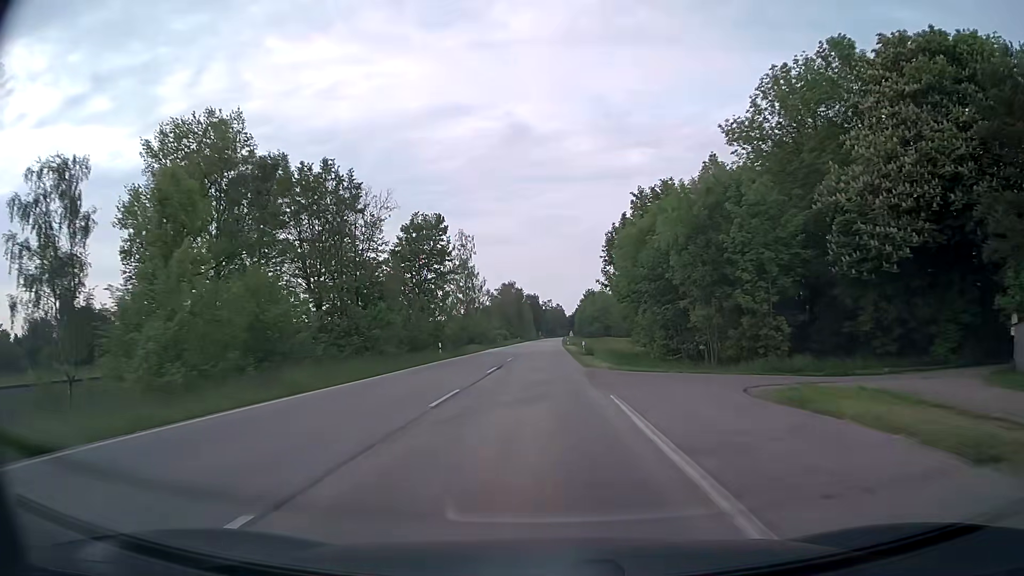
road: secondary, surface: asphalt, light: Day
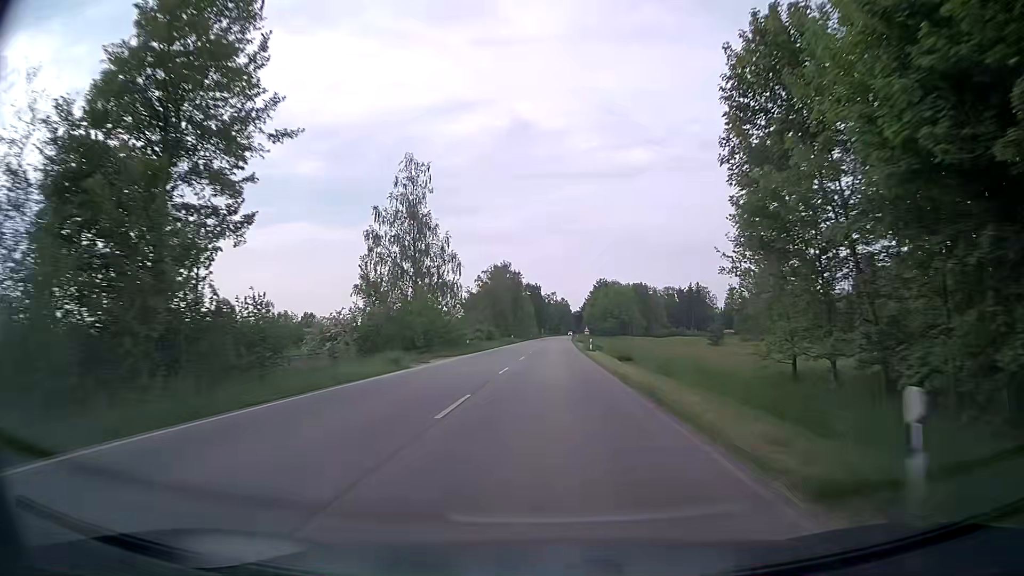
(-0.2, +38.3) m; 0°
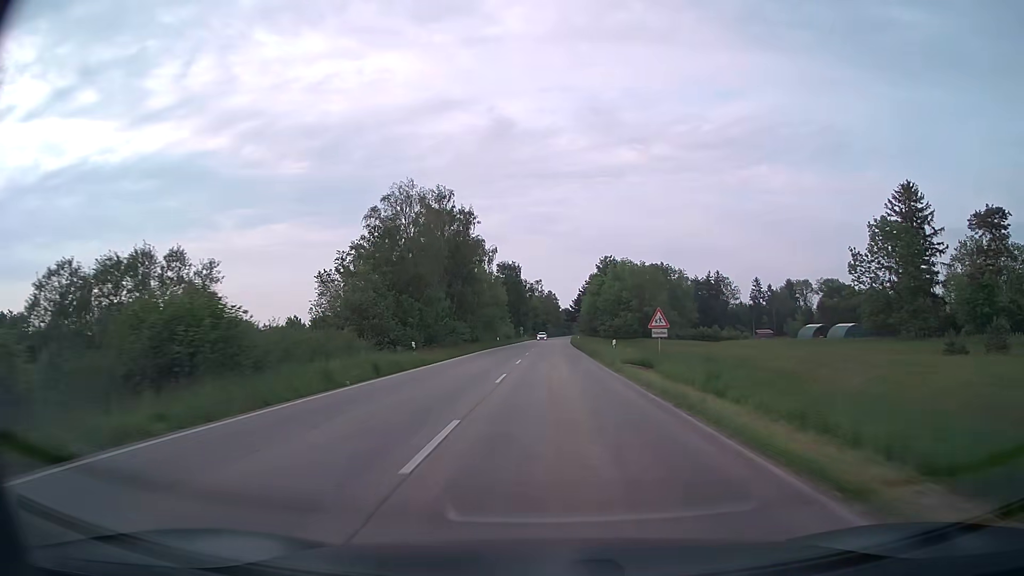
(+0.8, +64.1) m; +1°
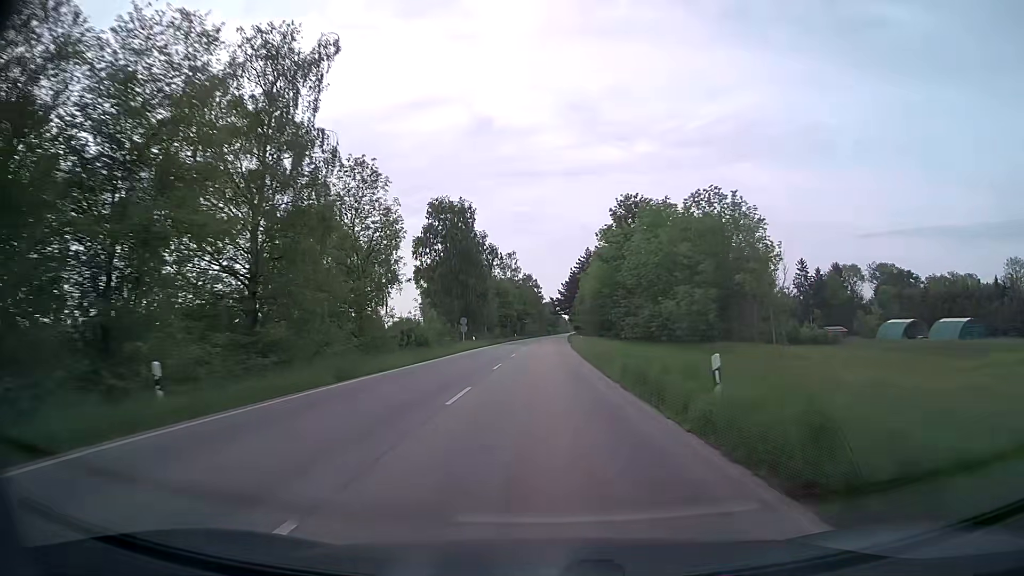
(+0.9, +65.6) m; +2°
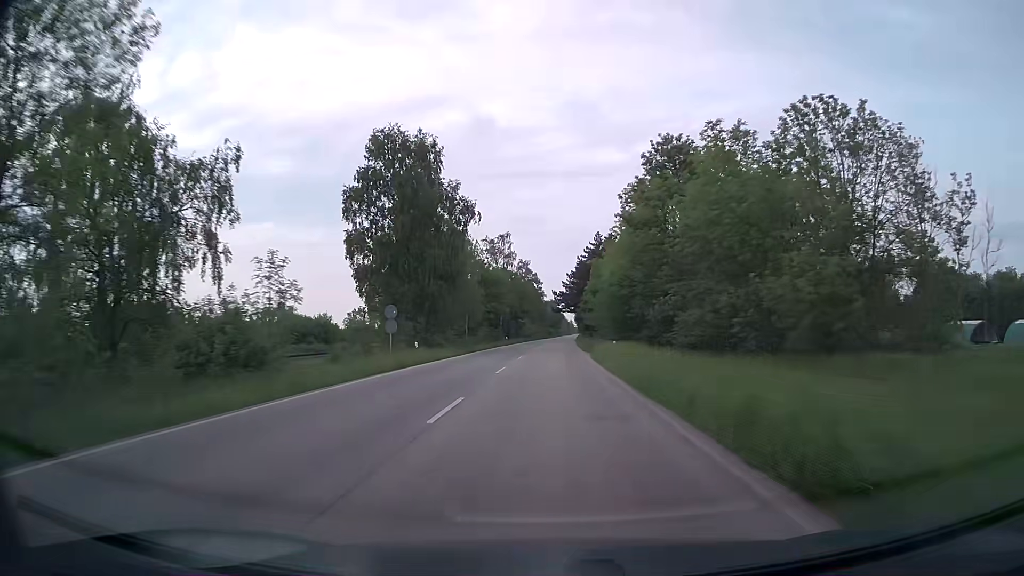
(-0.1, +26.6) m; 0°
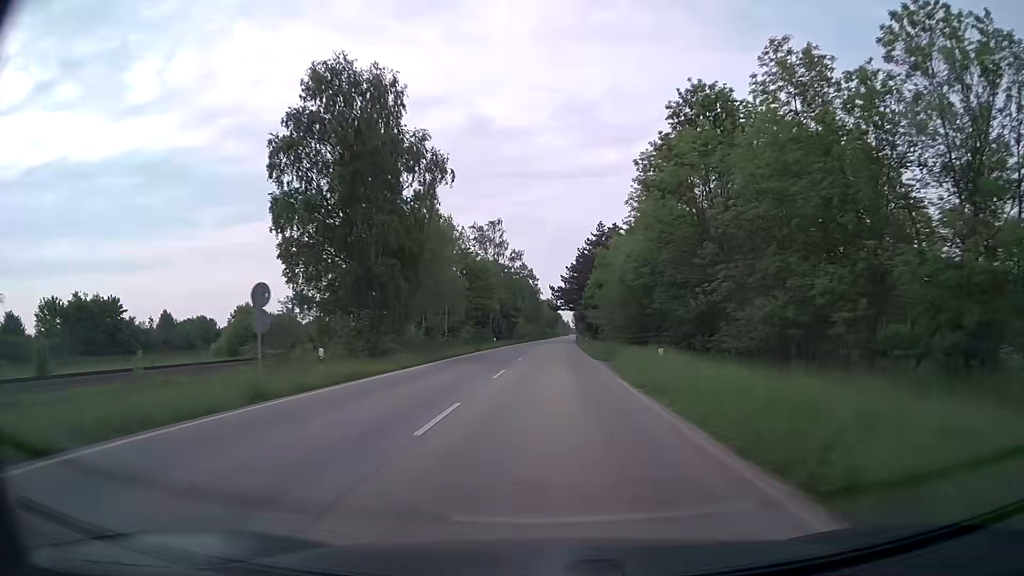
(+0.1, +13.3) m; 0°
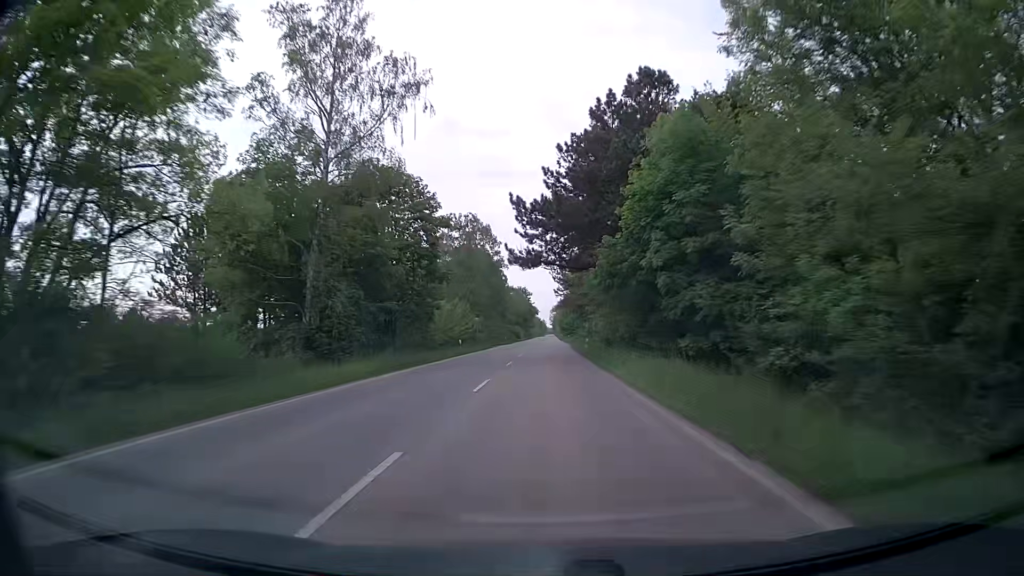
(+1.2, +64.8) m; +2°
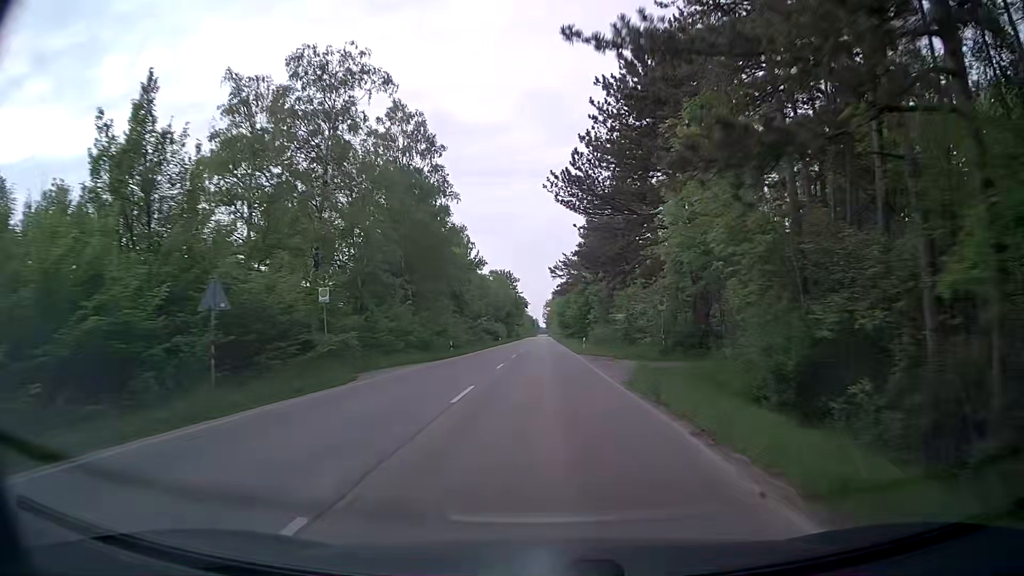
(+0.3, +50.6) m; +1°
(0, +10) (0, +20) (0, +30) (0, +40) (0, +50) (0, +60) (0, +70) (0, +80) (0, +90) (0, +100) m
